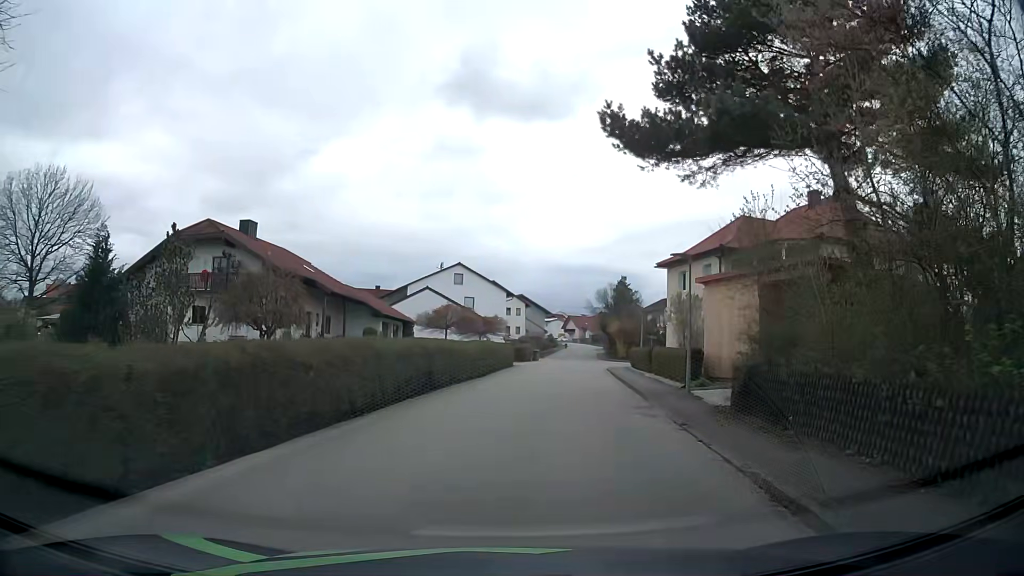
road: residential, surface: asphalt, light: Day
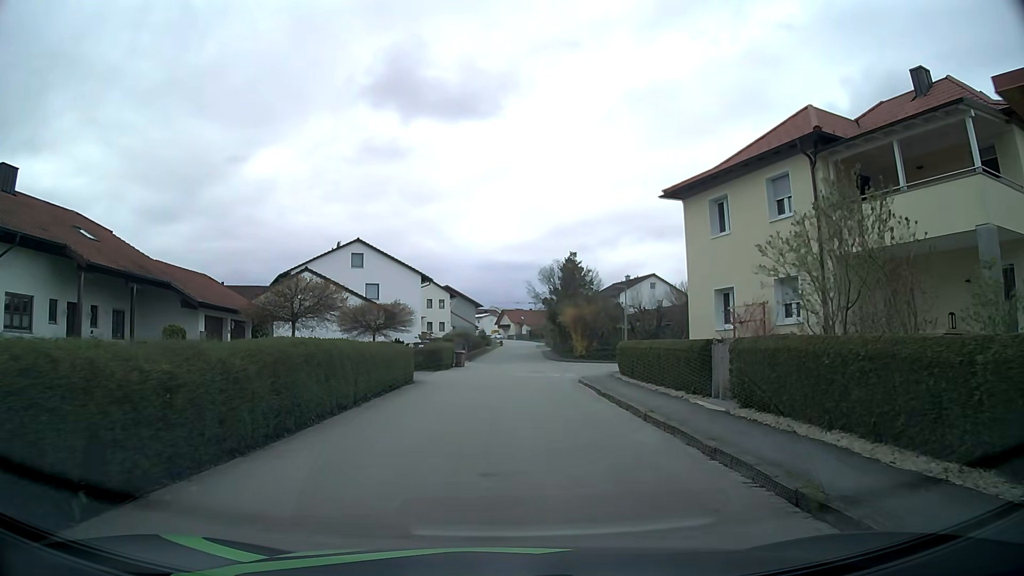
(+1.2, +18.6) m; +6°
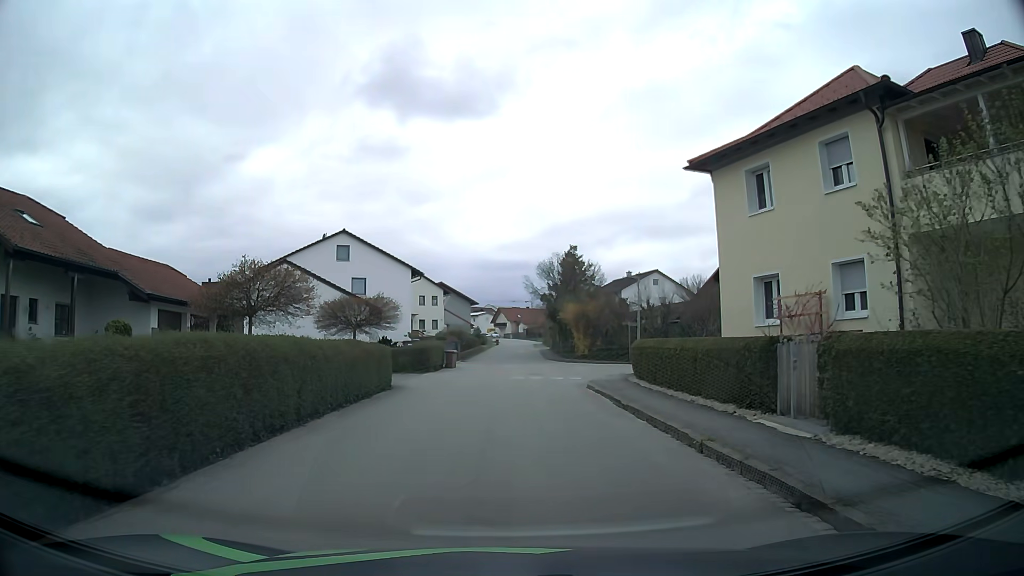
(0.0, +3.9) m; 0°
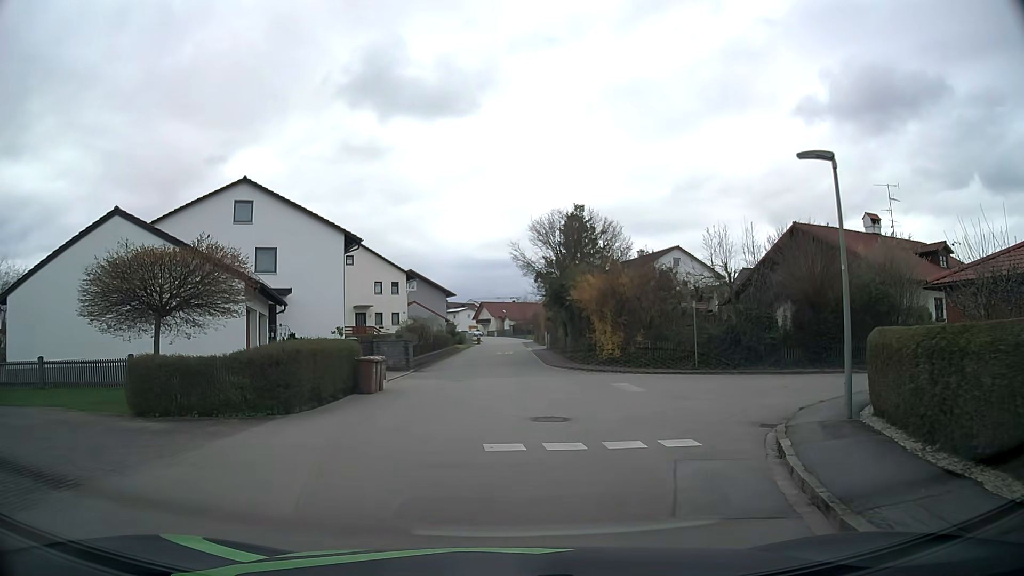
(+0.3, +17.9) m; +1°
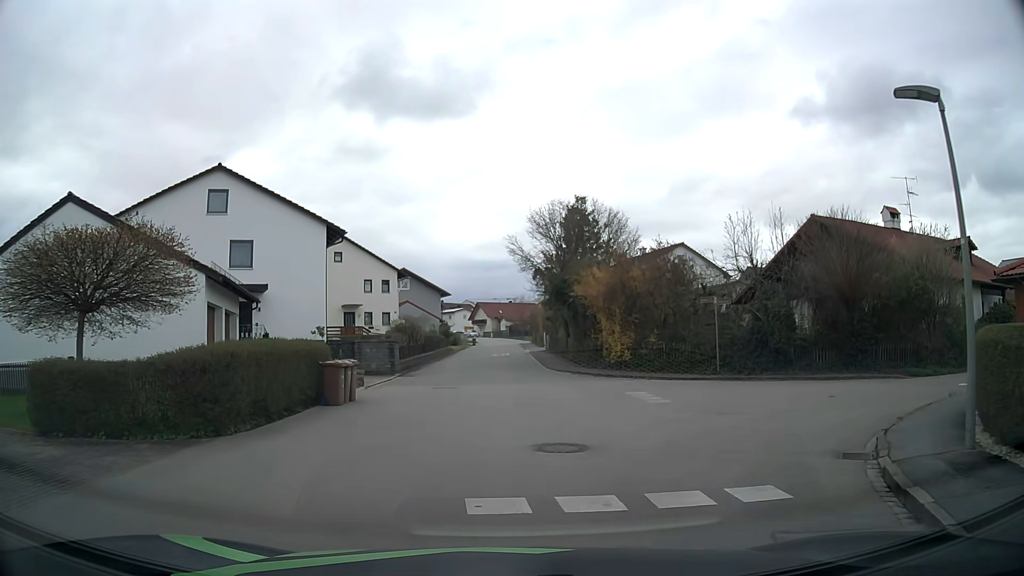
(0.0, +3.0) m; 0°
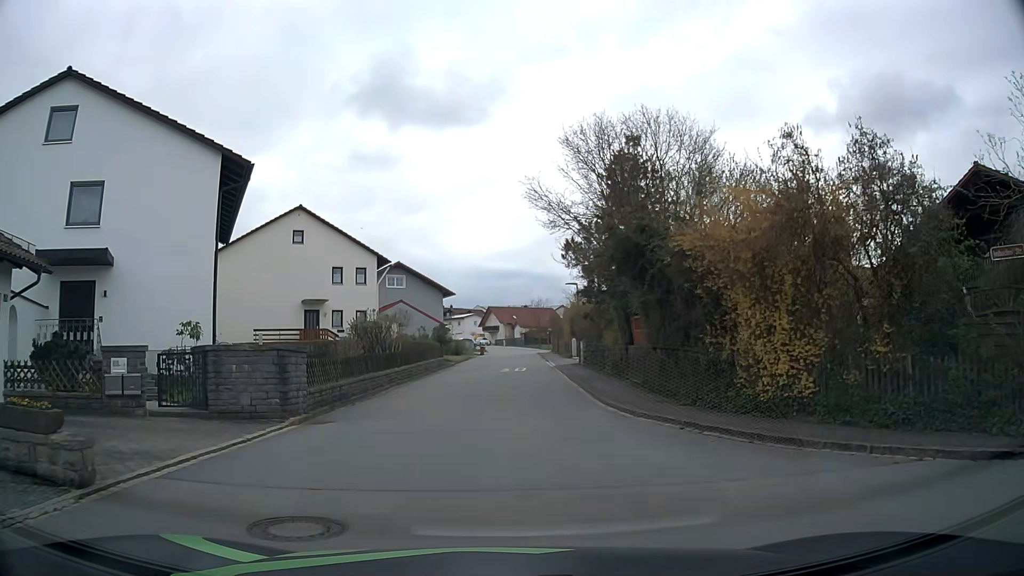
(0.0, +14.6) m; -1°
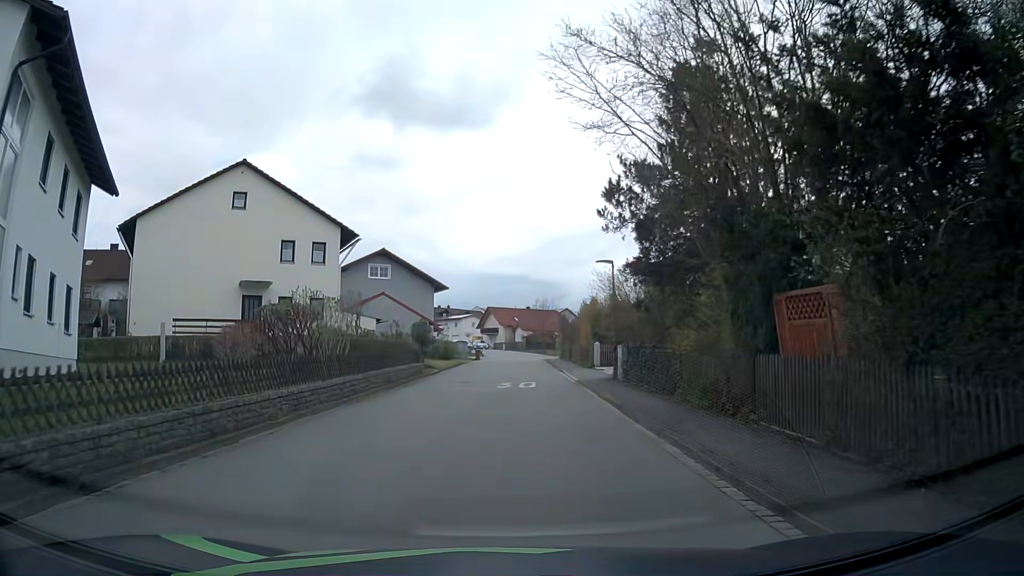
(0.0, +10.8) m; 0°
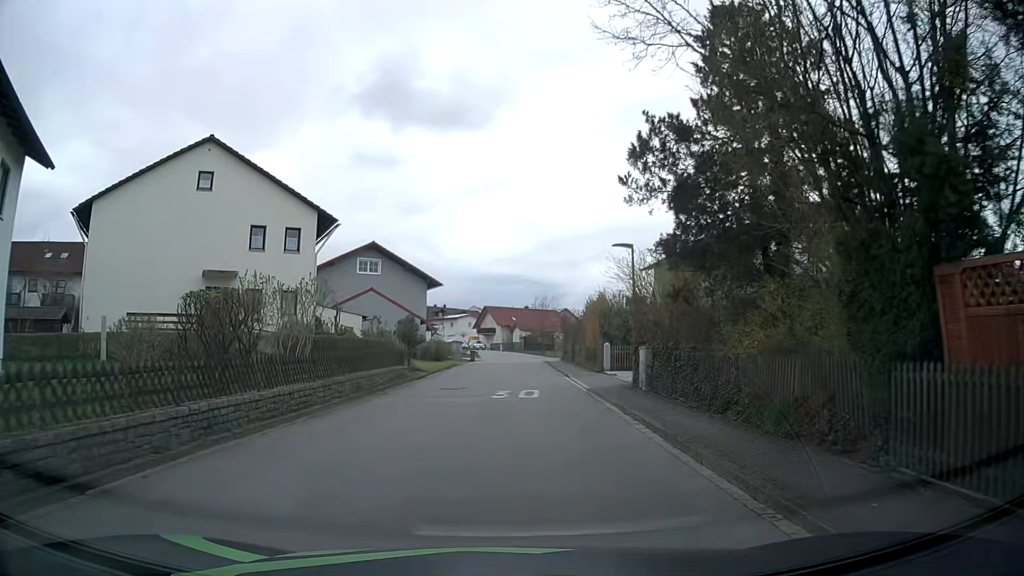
(0.0, +4.0) m; 0°
(0, +10) (0, +20) (0, +30) (+1, +40) (+1, +50) (+1, +60) (0, +70) (-1, +80) (-2, +90) (-4, +100) m
